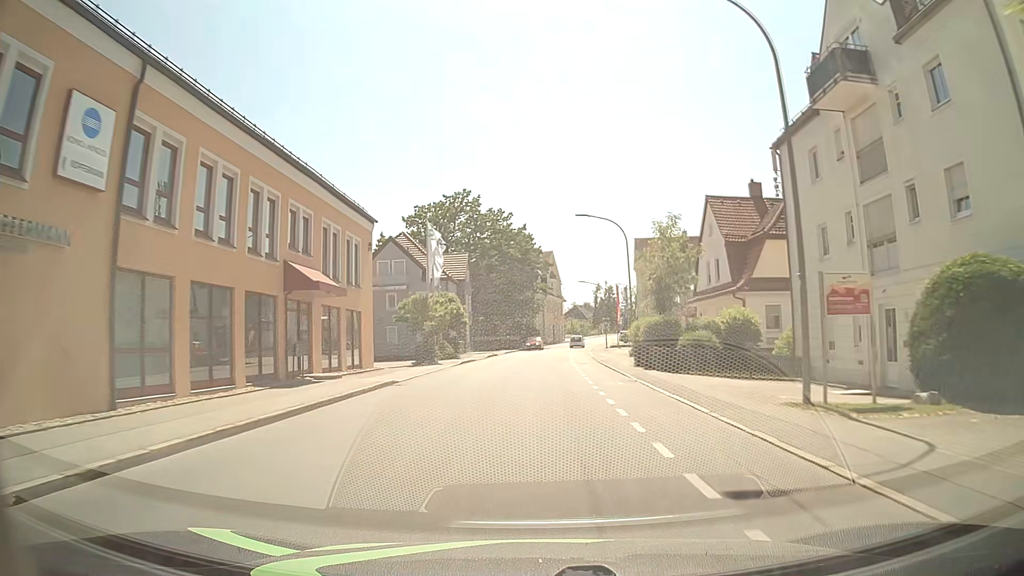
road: tertiary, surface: asphalt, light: Day
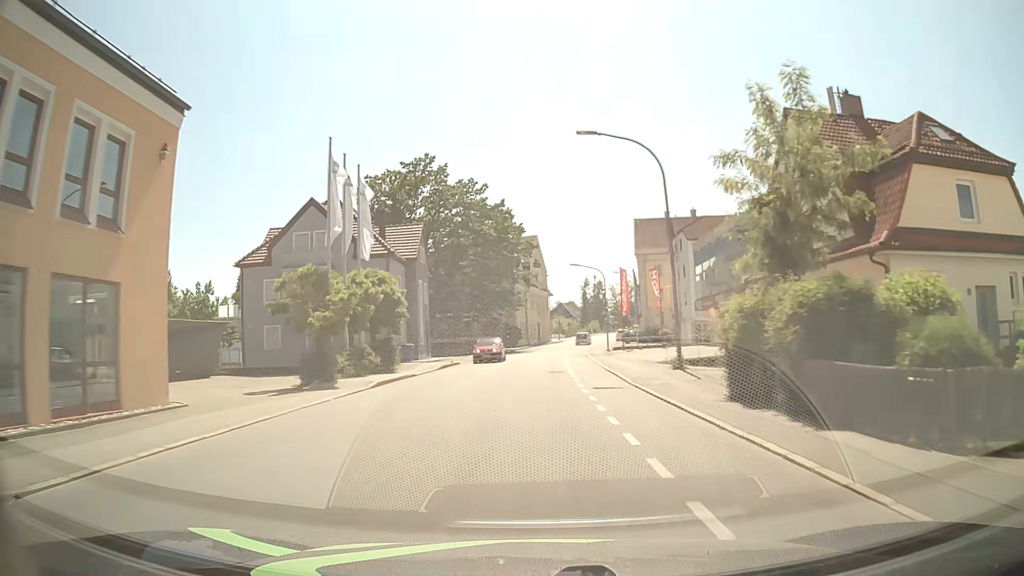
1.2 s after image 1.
(+0.2, +17.4) m; +2°
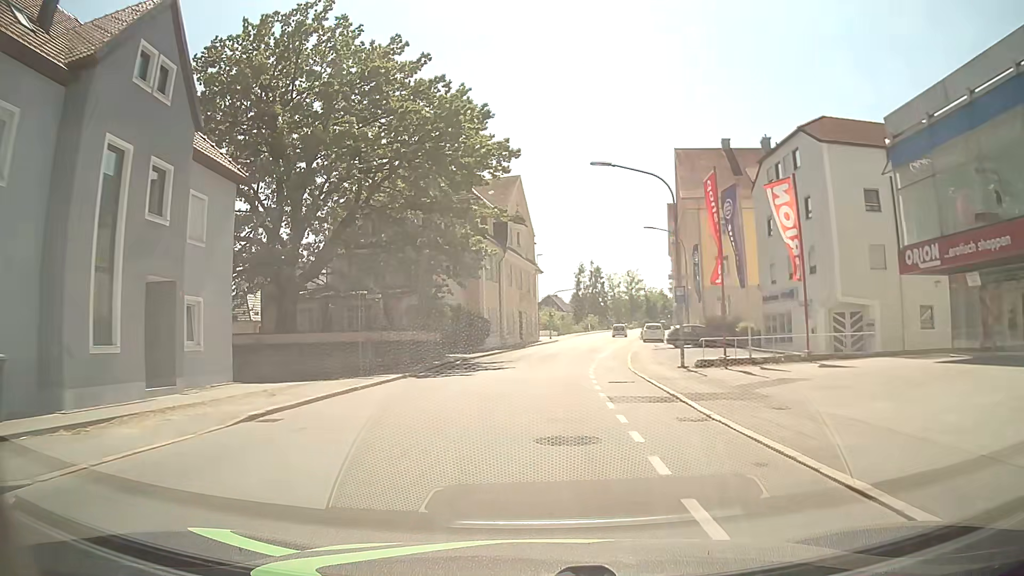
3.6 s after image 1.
(+0.1, +34.3) m; +1°
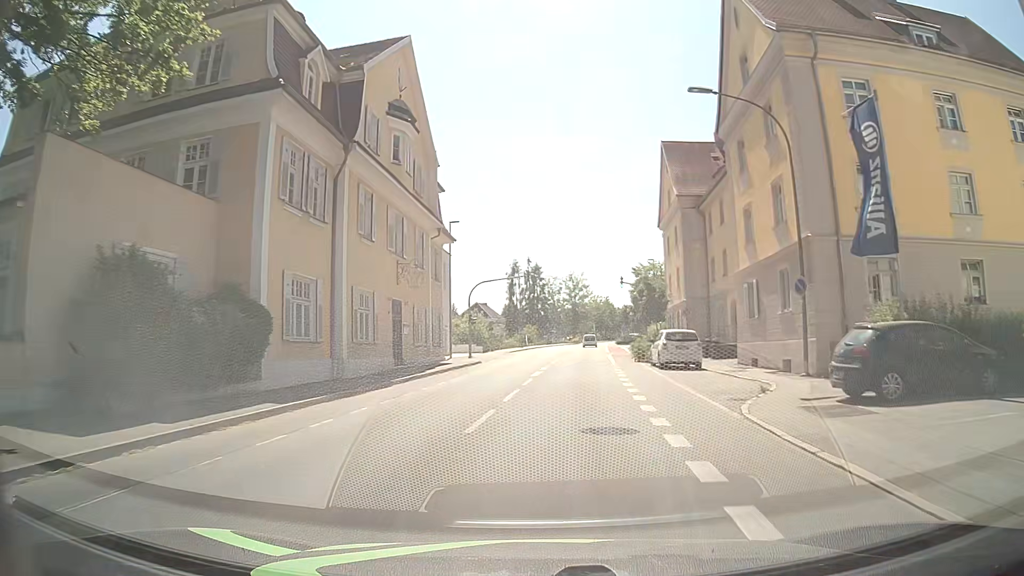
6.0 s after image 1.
(+1.4, +31.3) m; +6°
(0, +10) (+1, +20) (+2, +30) (+3, +40) (+4, +50) (+5, +60) (+6, +70) (+7, +80) (+8, +90) (+9, +100) m
